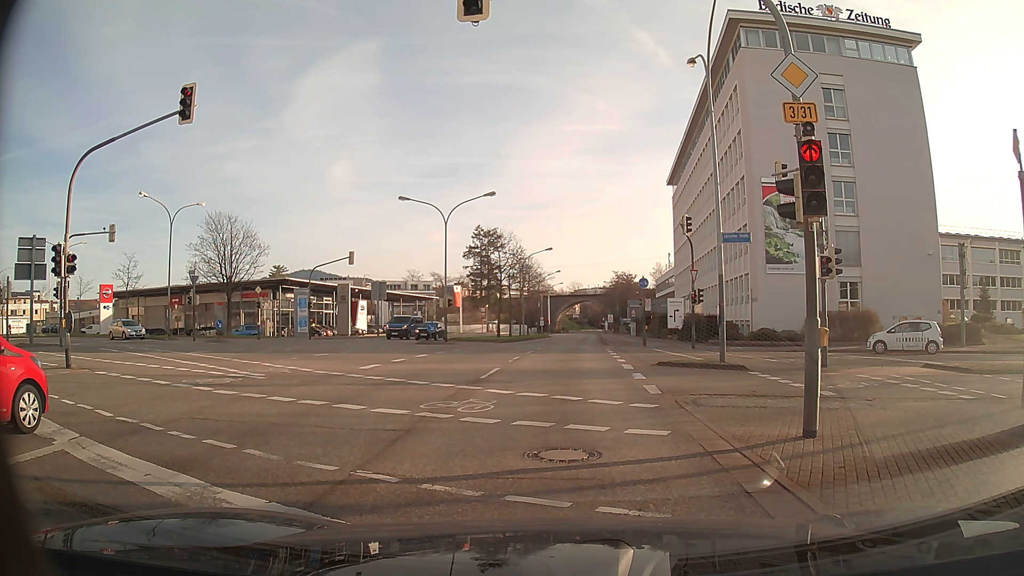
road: primary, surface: asphalt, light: Day
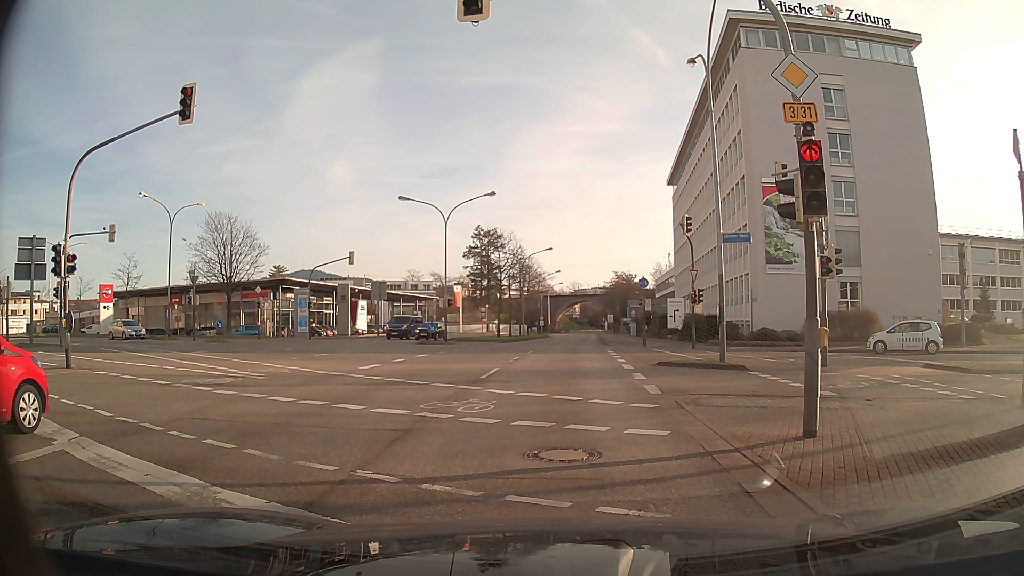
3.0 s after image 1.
(0.0, 0.0) m; 0°
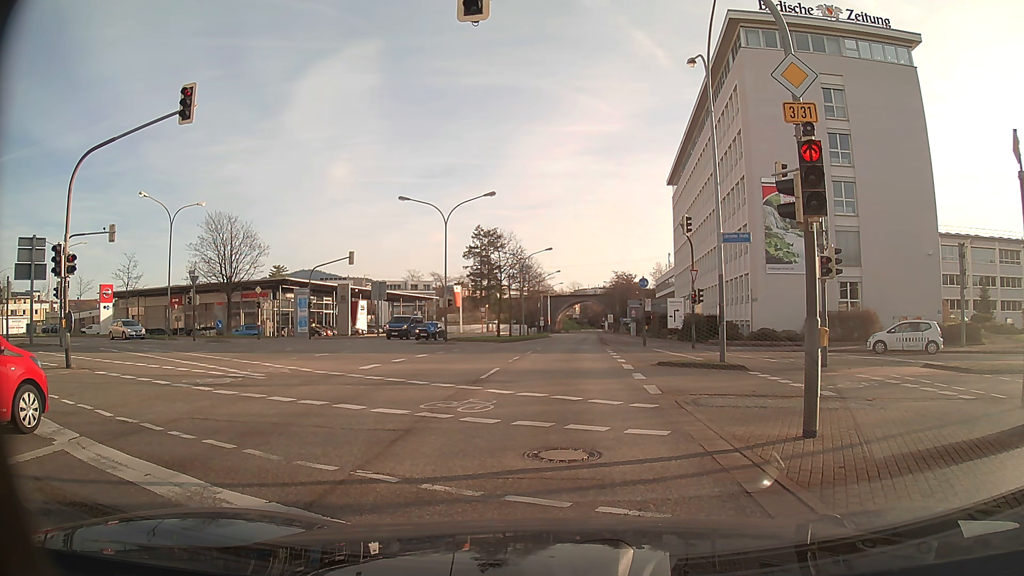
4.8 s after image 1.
(0.0, 0.0) m; 0°
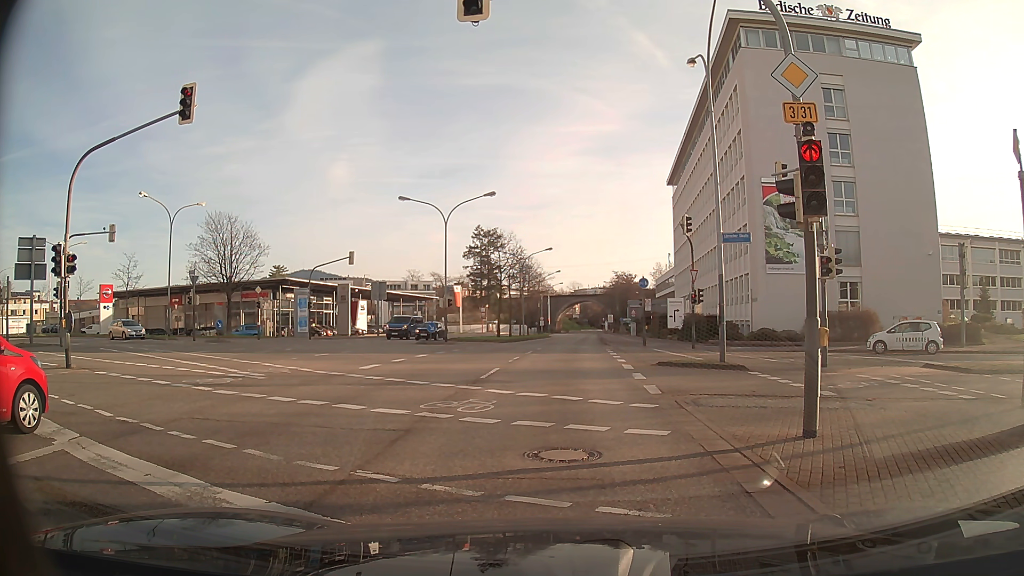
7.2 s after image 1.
(0.0, 0.0) m; 0°
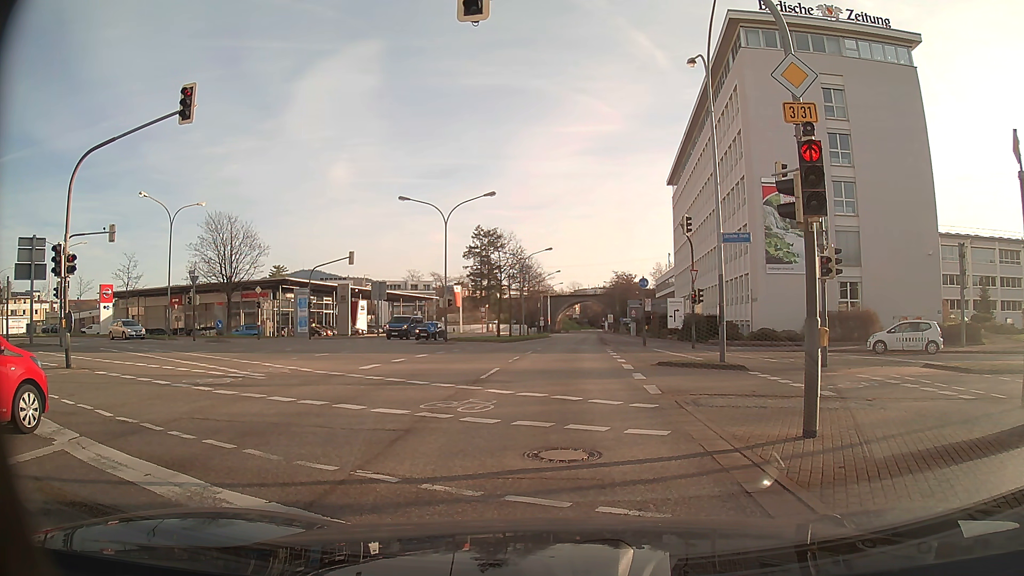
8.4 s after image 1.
(0.0, 0.0) m; 0°
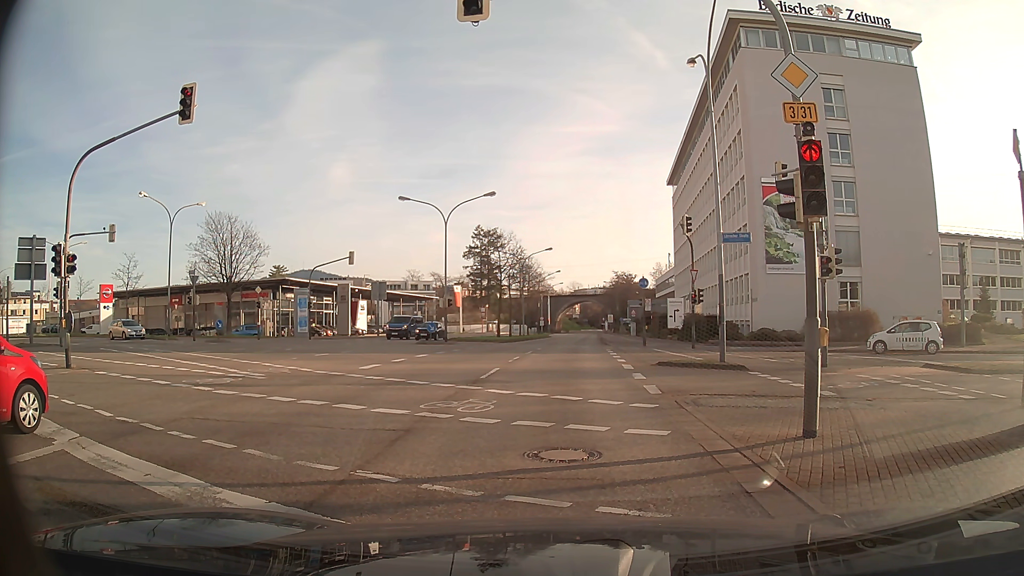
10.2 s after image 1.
(0.0, 0.0) m; 0°
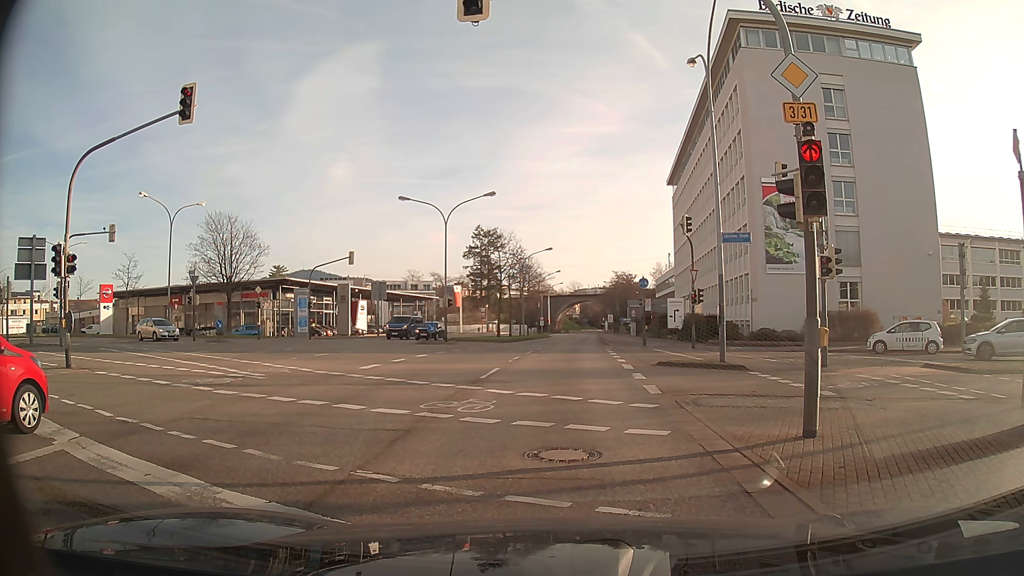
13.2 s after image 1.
(0.0, 0.0) m; 0°
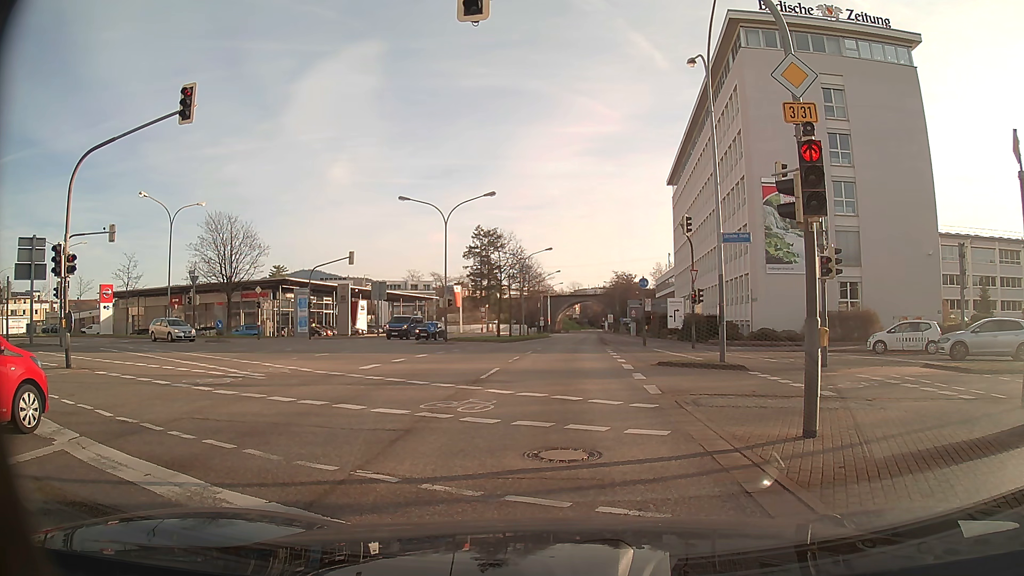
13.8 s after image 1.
(0.0, 0.0) m; 0°
(0, +10) (0, +20) (+1, +30) (+1, +40) (+2, +50) (+2, +60) (+3, +70) (+4, +80) (+4, +90) (+5, +100) m
